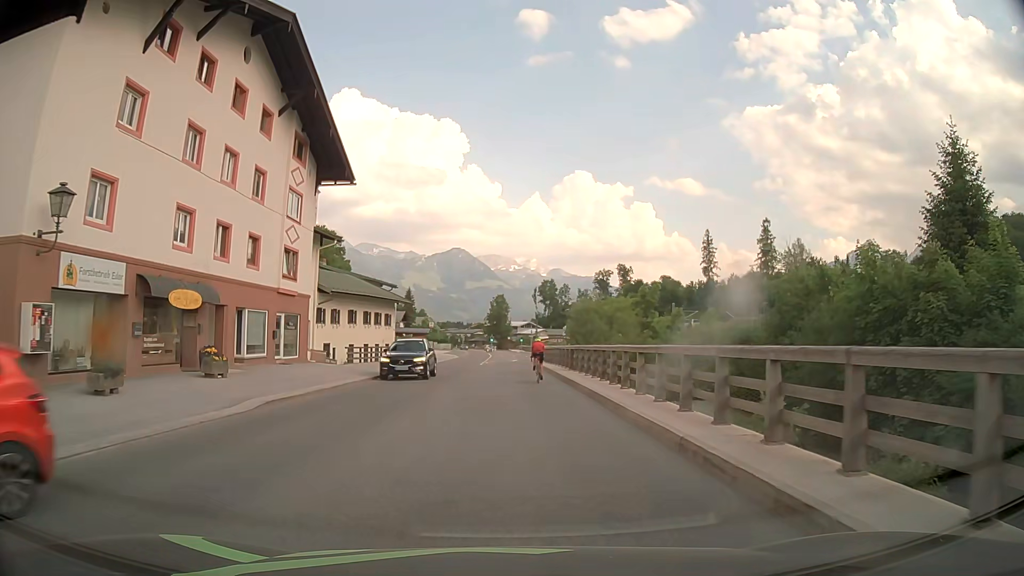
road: primary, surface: asphalt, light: Day
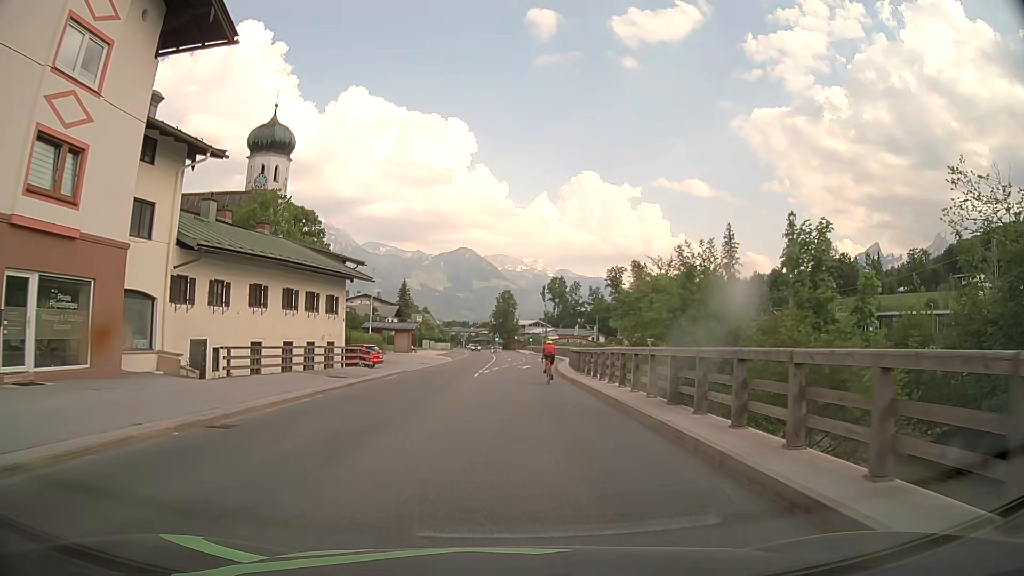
(-0.1, +18.1) m; 0°
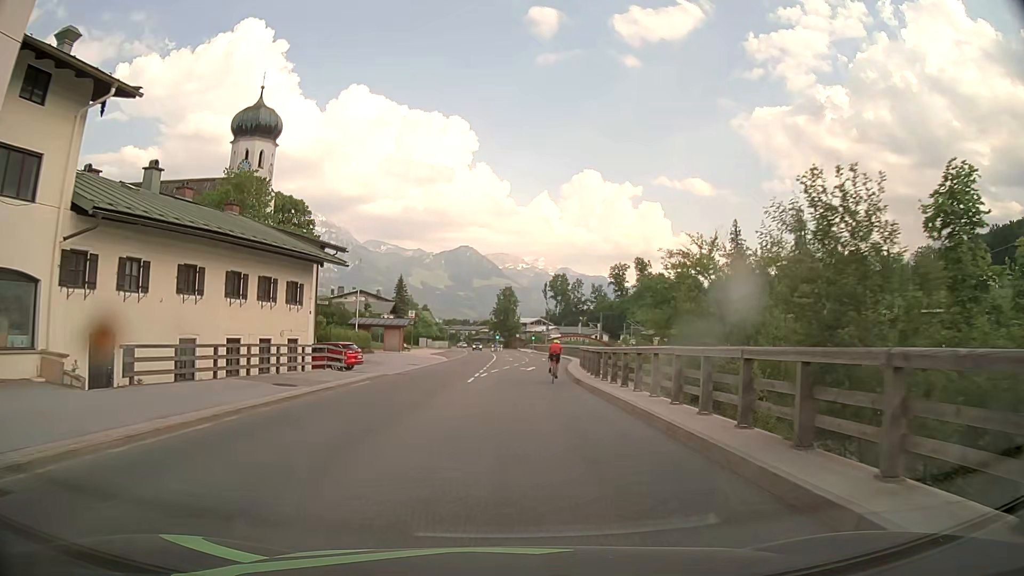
(0.0, +6.1) m; -1°
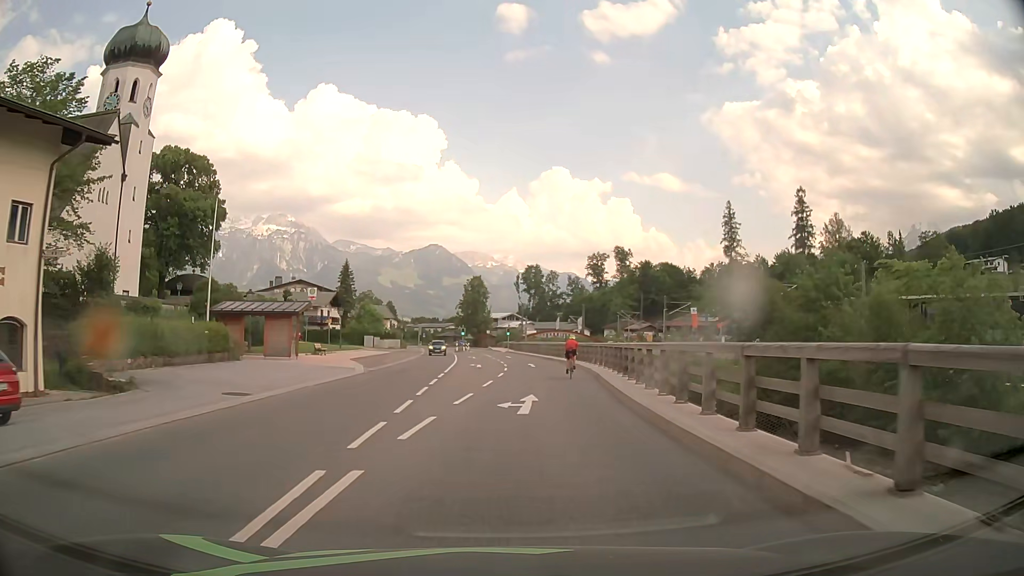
(+0.4, +24.7) m; +3°
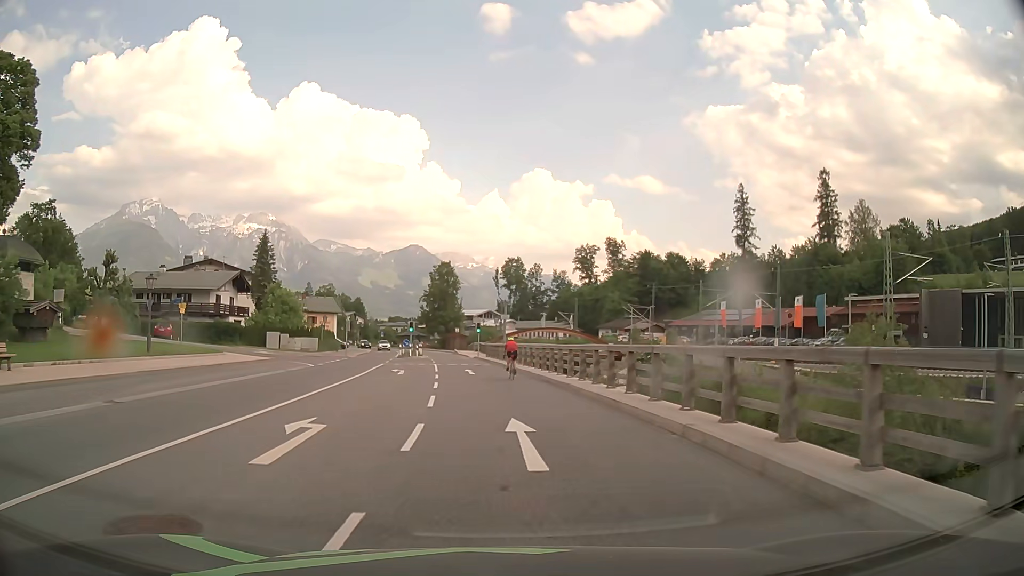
(+0.9, +30.7) m; +2°
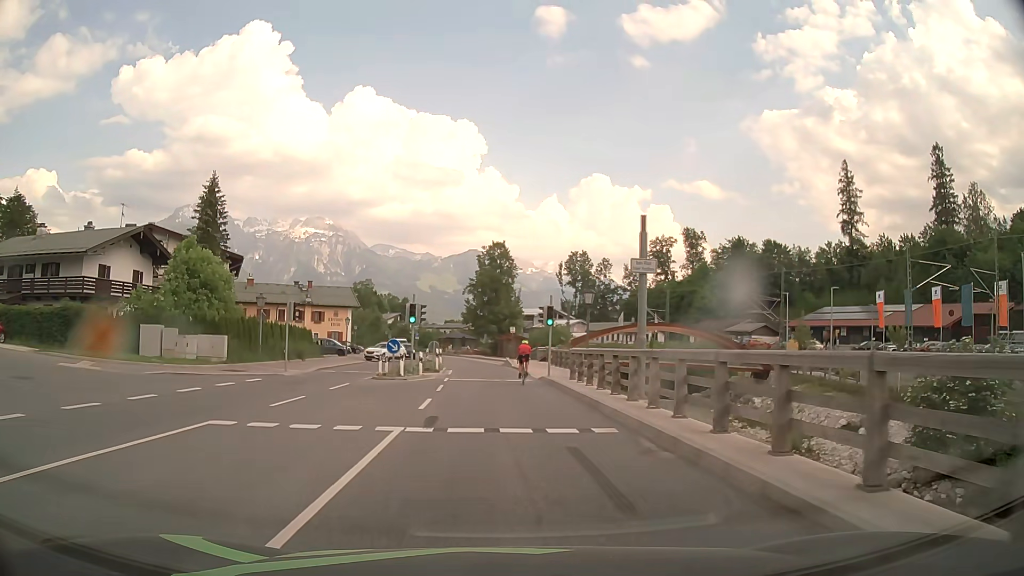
(-1.7, +32.1) m; -5°
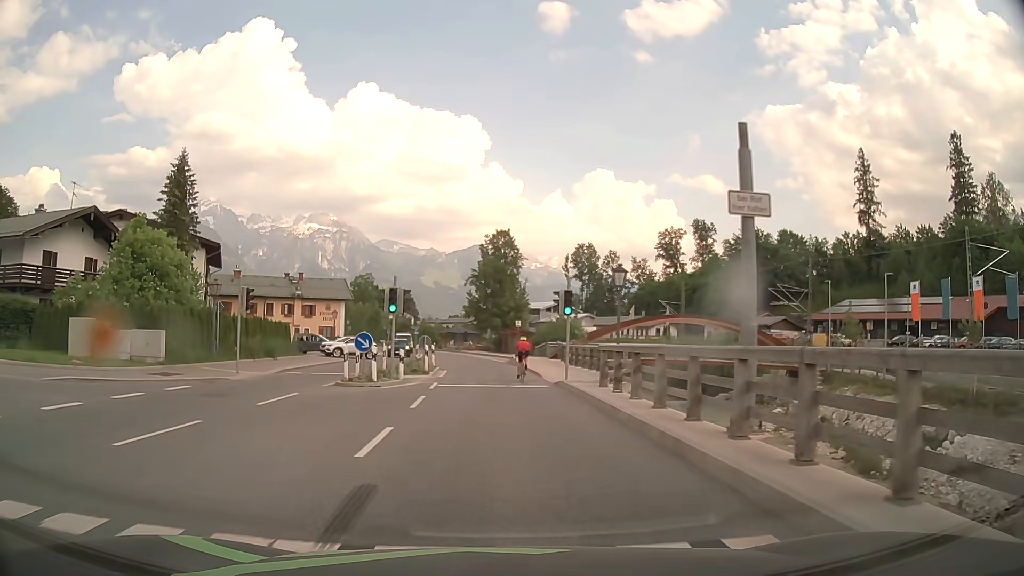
(0.0, +6.6) m; 0°
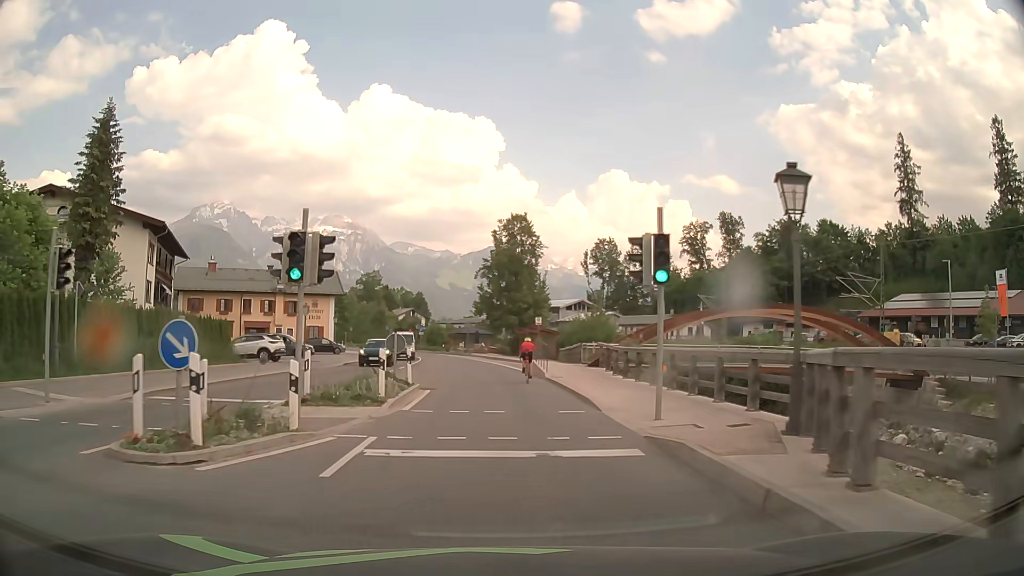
(-0.1, +12.8) m; -1°
